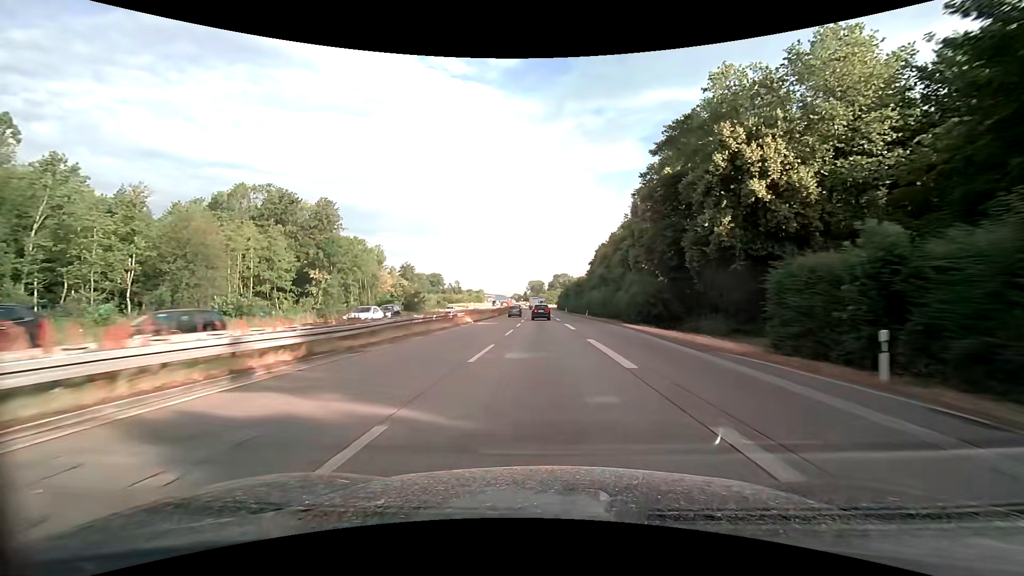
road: trunk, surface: asphalt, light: Day
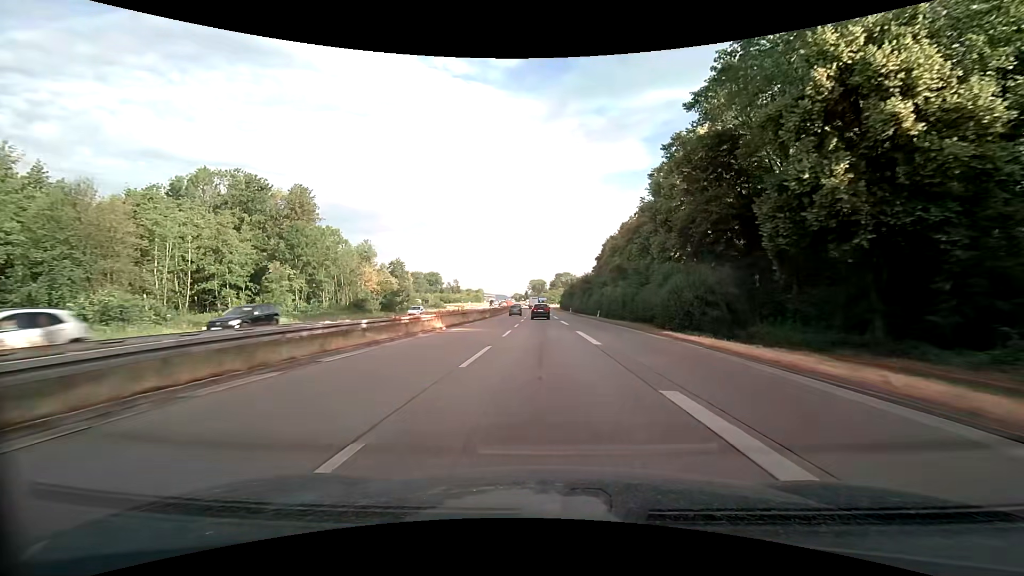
(0.0, +13.5) m; 0°
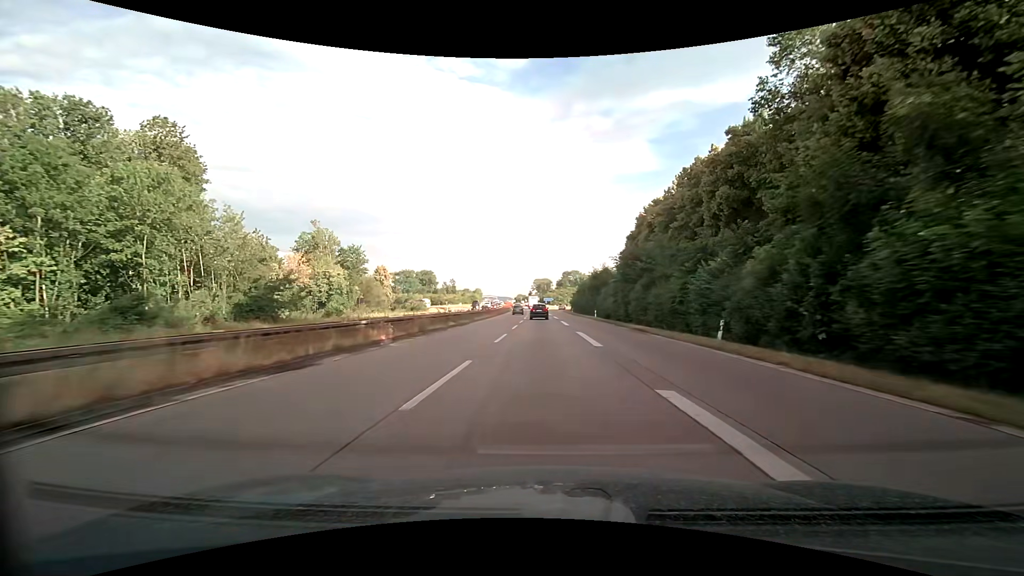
(-0.2, +40.6) m; -1°
(0, +10) (0, +20) (0, +30) (0, +40) (0, +50) (0, +60) (0, +70) (0, +80) (-1, +90) (-1, +100) m
